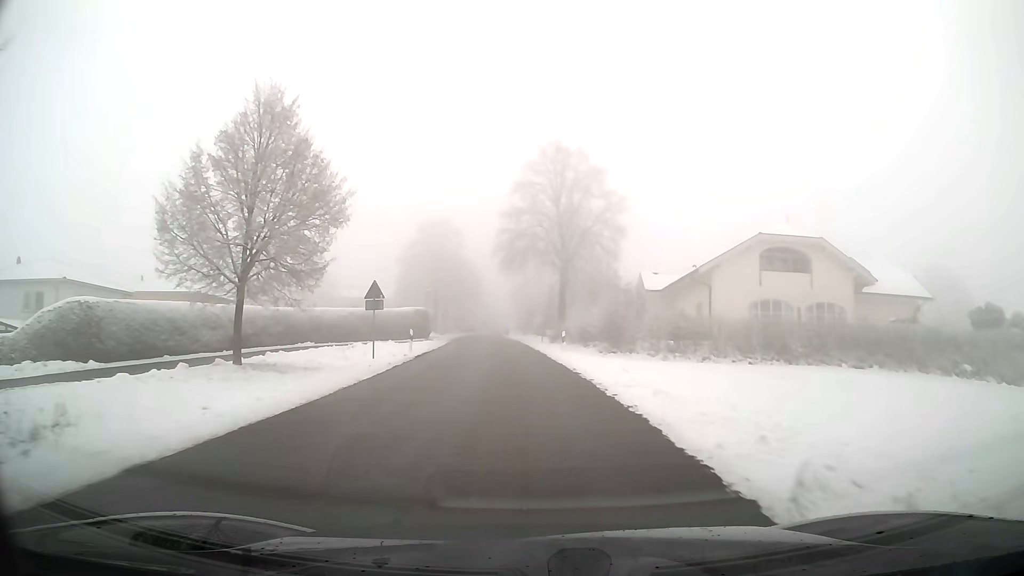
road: tertiary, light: Day
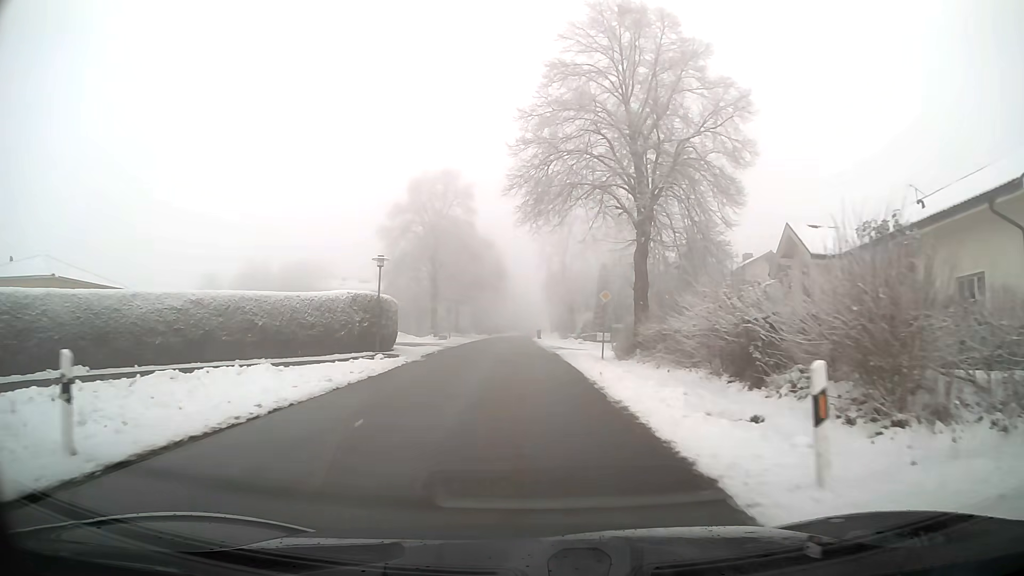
(-0.6, +24.4) m; -3°
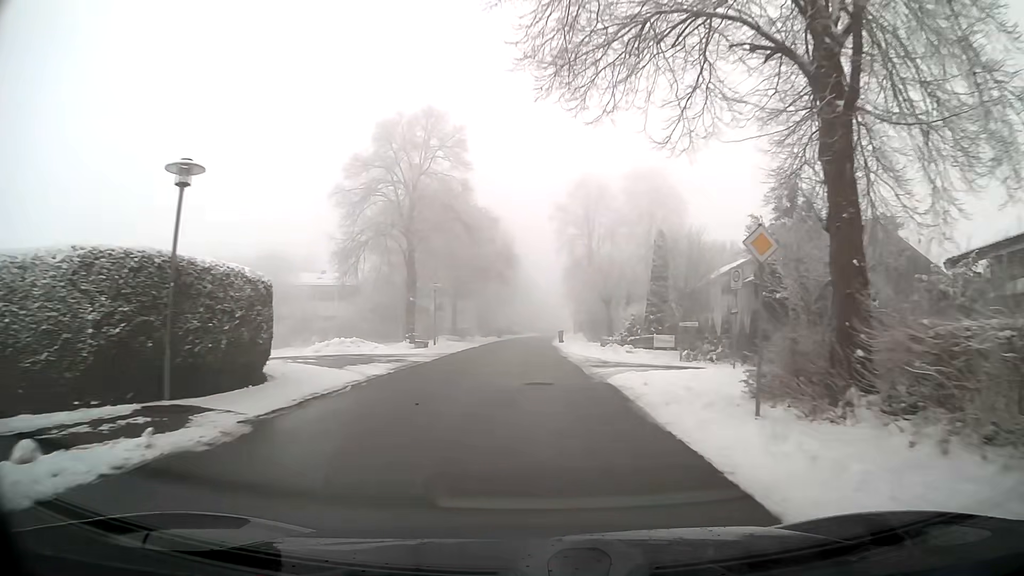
(-0.2, +16.6) m; -1°
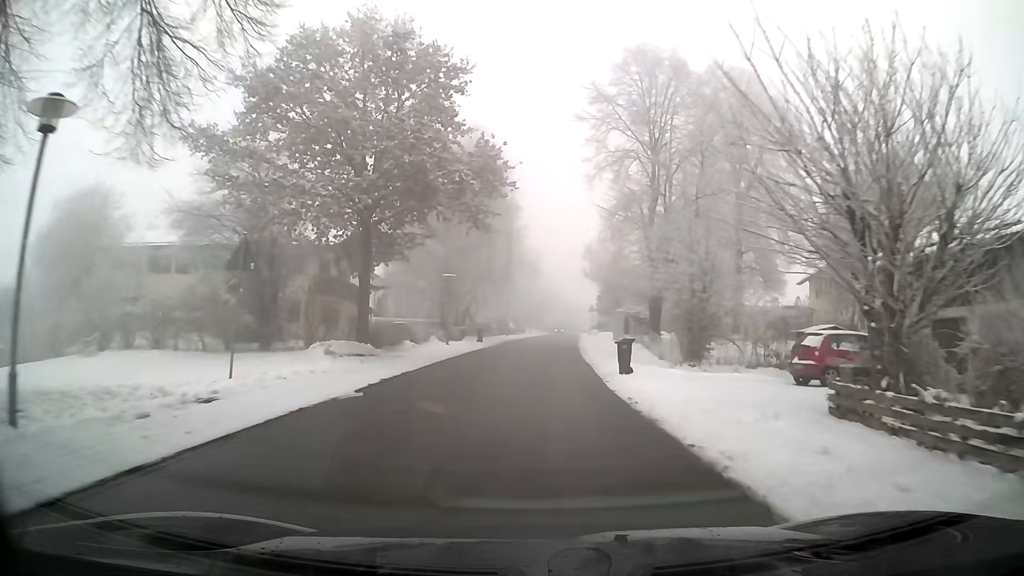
(-0.1, +32.8) m; 0°
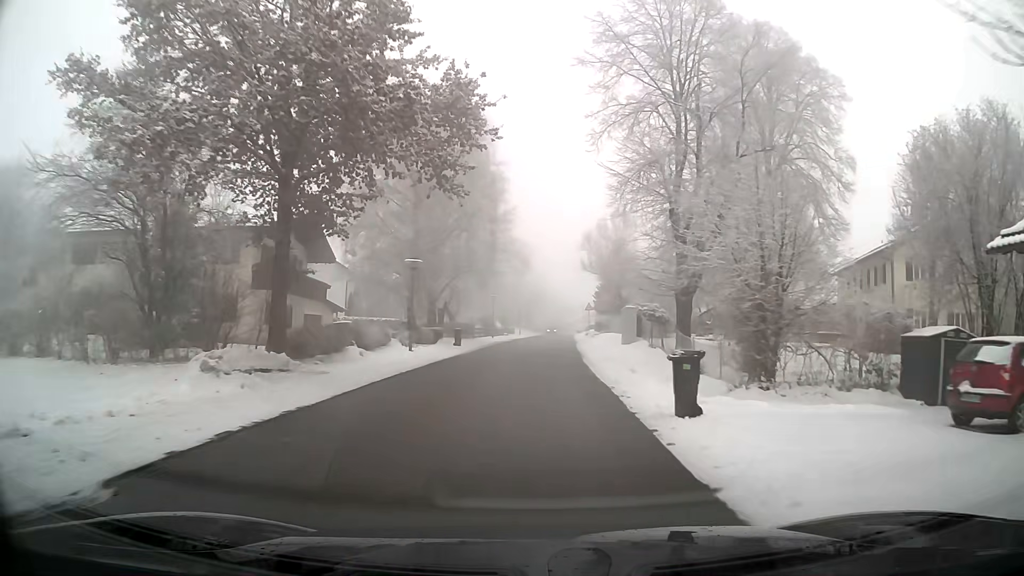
(0.0, +8.0) m; +1°
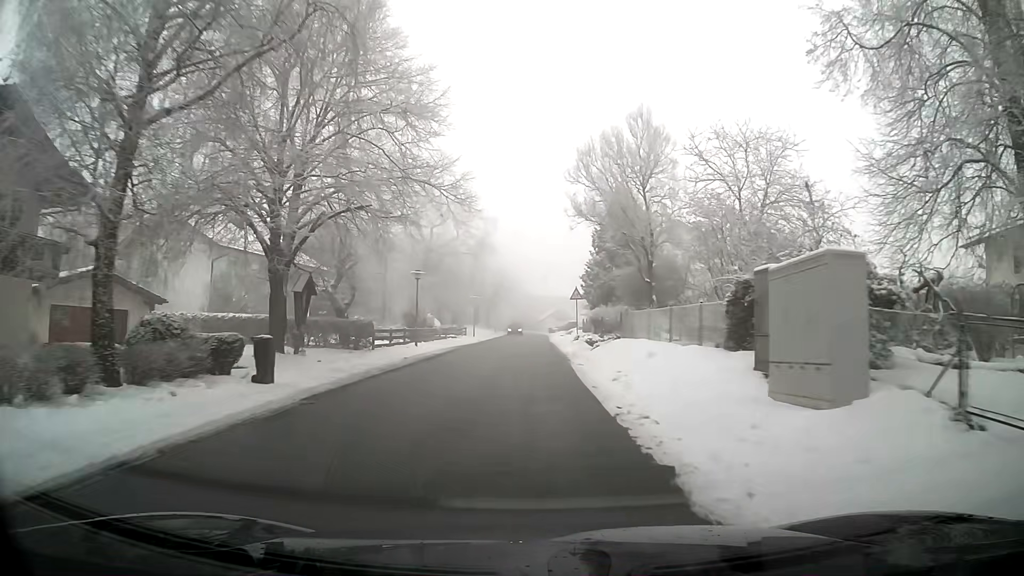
(+0.5, +23.4) m; +3°
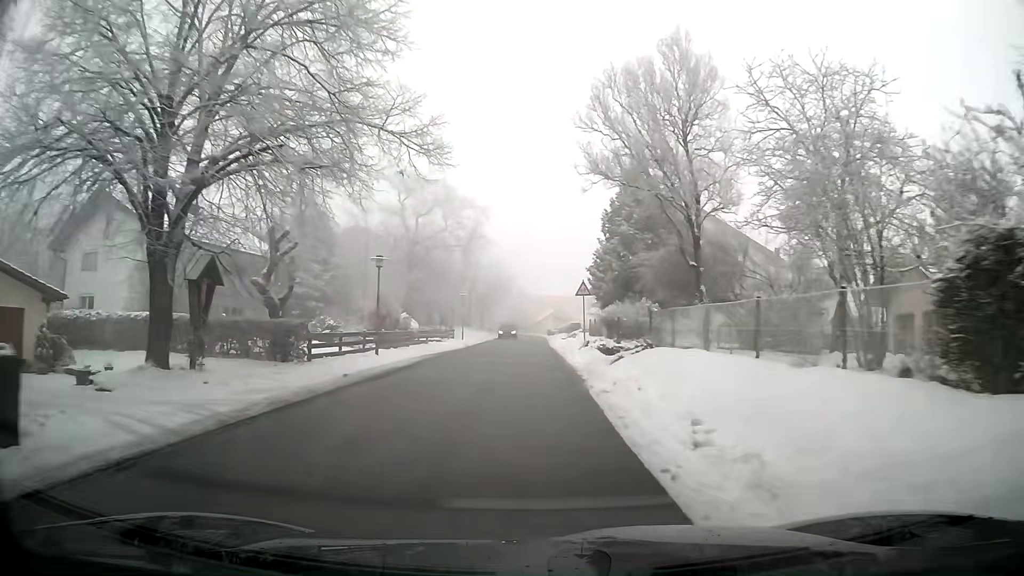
(0.0, +7.6) m; 0°
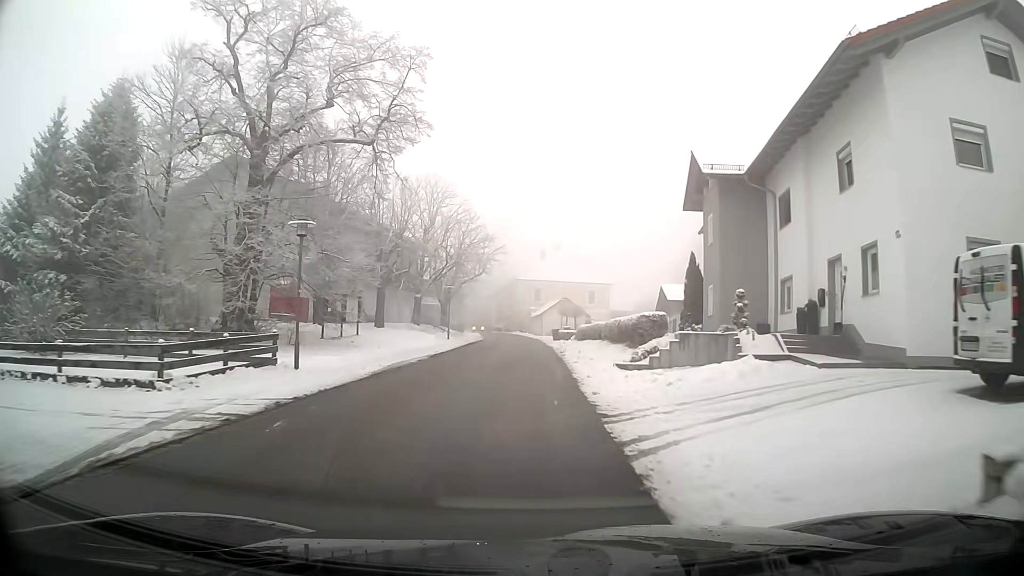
(0.0, +36.9) m; 0°
